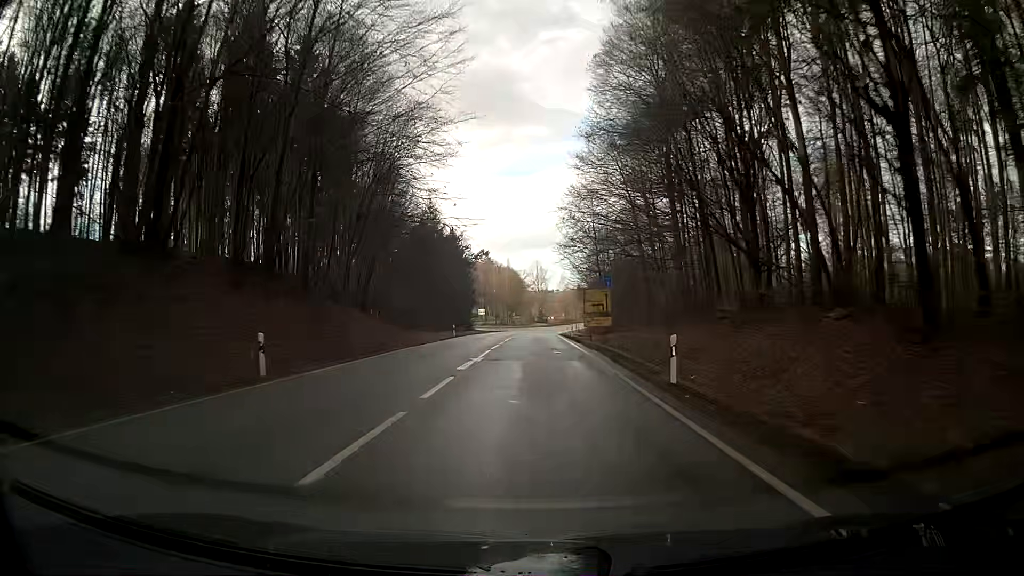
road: secondary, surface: asphalt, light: Day
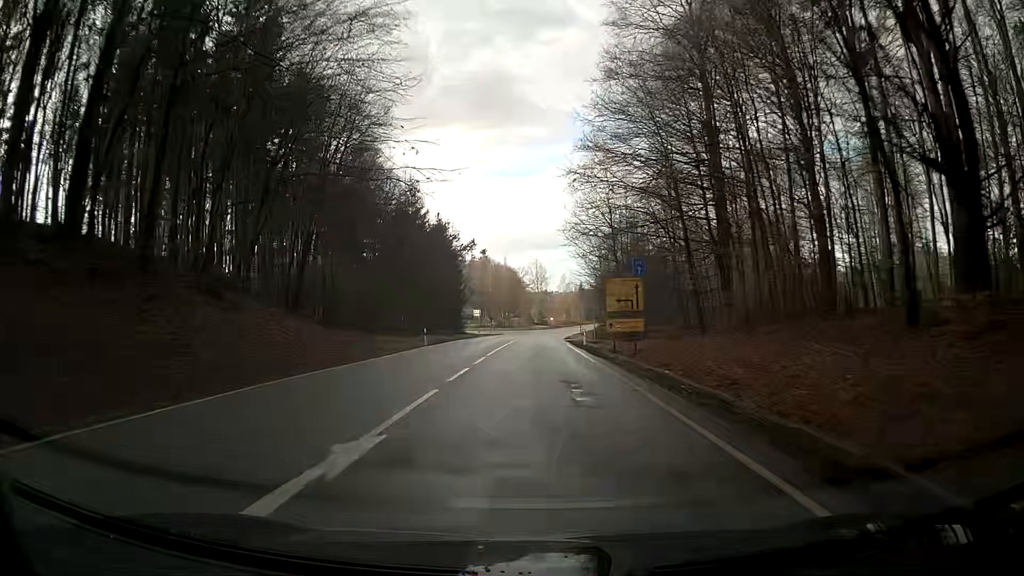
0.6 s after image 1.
(0.0, +14.7) m; 0°
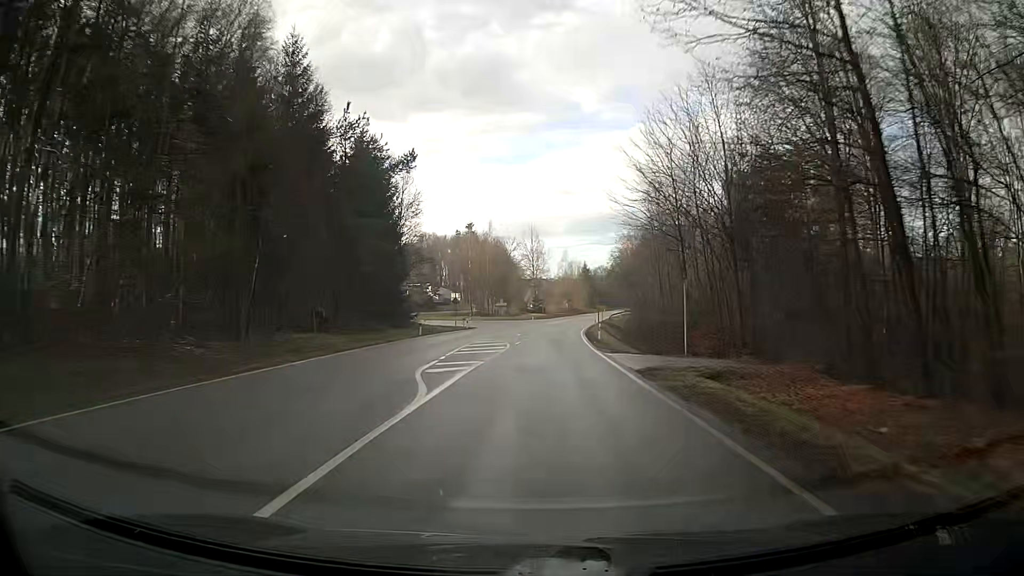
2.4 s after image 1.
(+0.2, +41.6) m; +1°
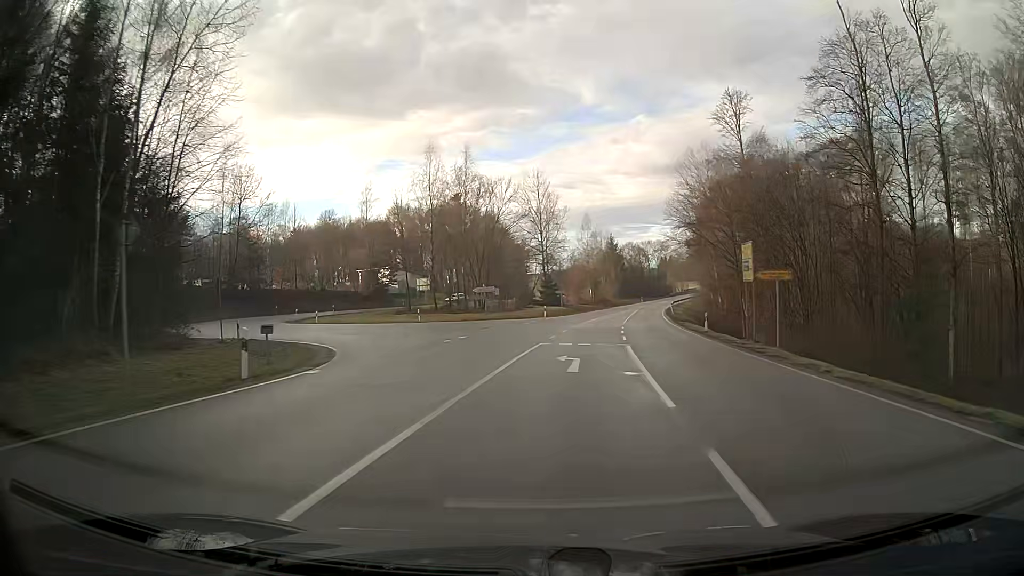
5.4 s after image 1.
(-0.8, +53.0) m; +1°
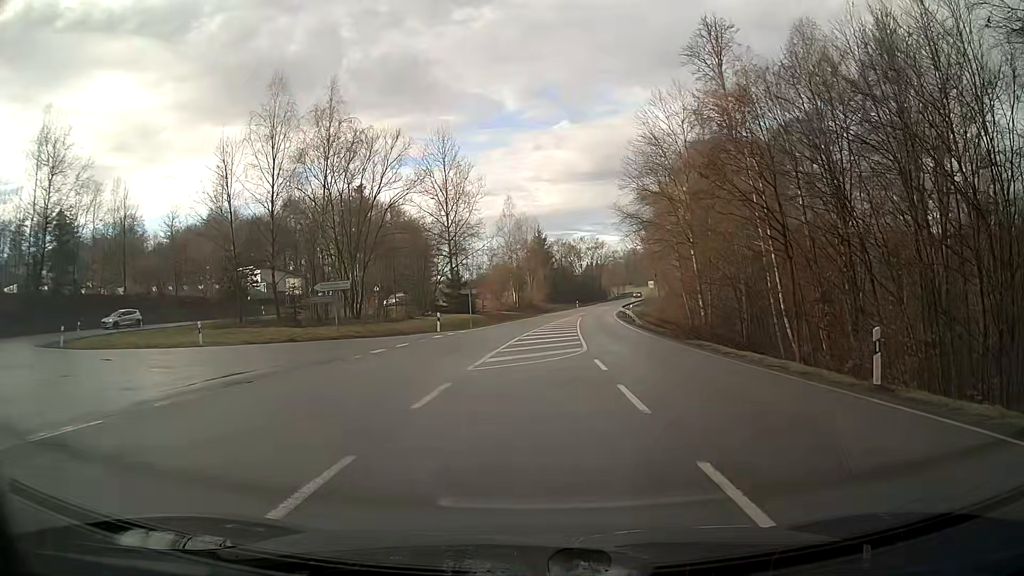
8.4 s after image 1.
(+1.5, +24.2) m; +6°
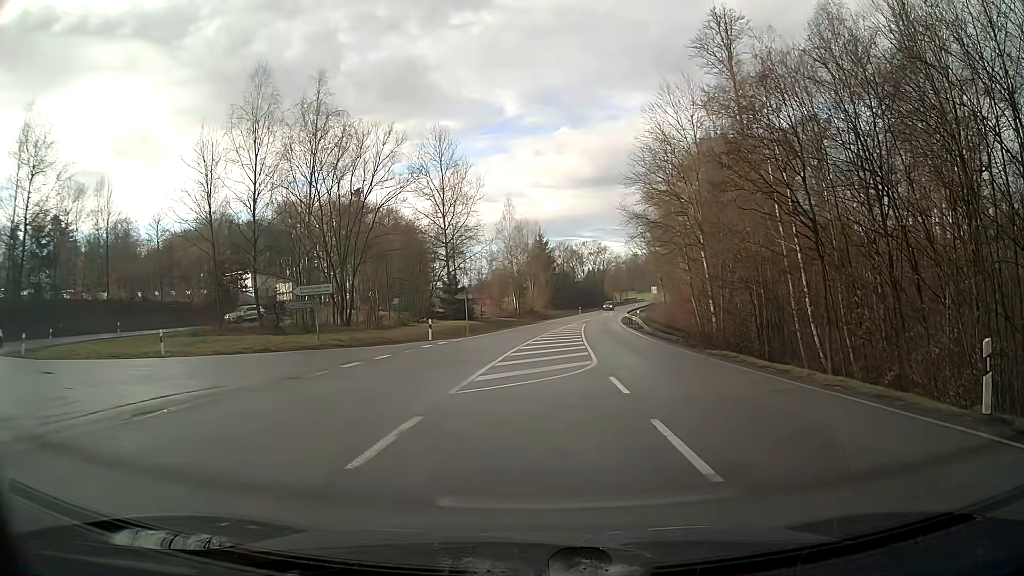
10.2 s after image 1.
(0.0, +3.1) m; 0°
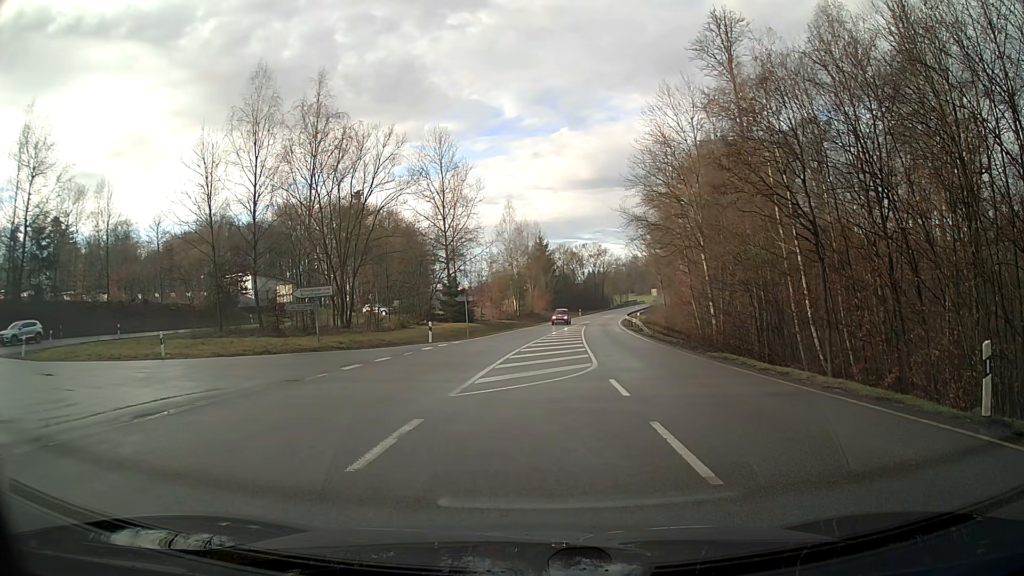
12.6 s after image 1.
(0.0, +0.1) m; 0°
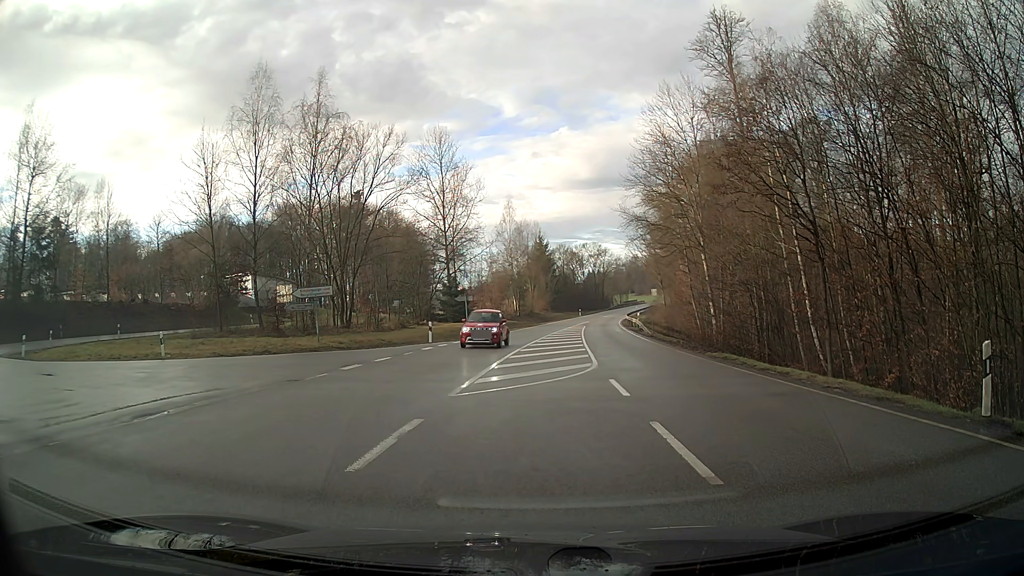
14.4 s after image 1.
(0.0, 0.0) m; 0°
(-3, +9) (-12, +14) (-21, +18) (-28, +25) (-32, +34) (-30, +44) (-26, +53) (-22, +62) (-18, +71) (-14, +80) m
